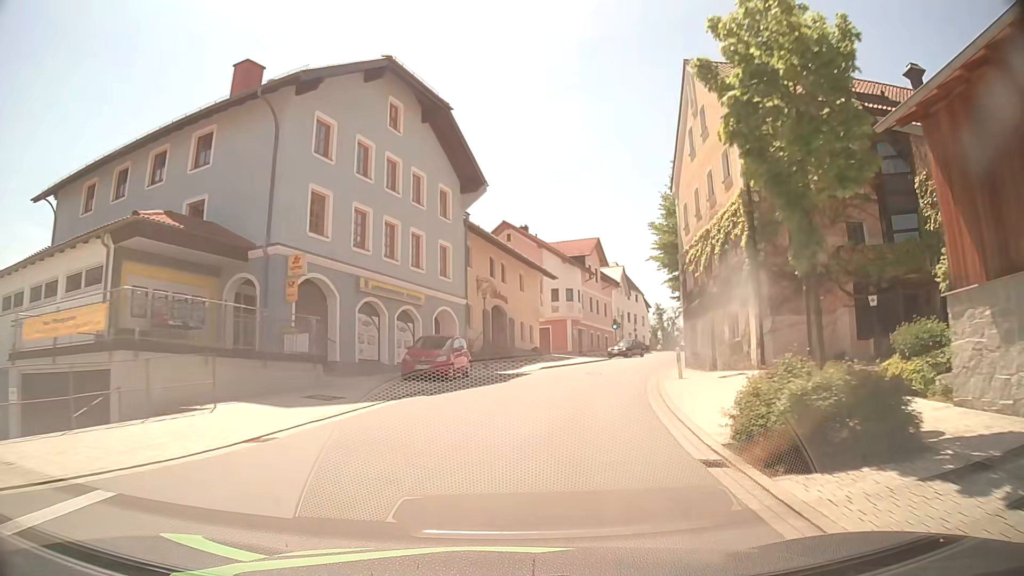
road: tertiary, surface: asphalt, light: Day
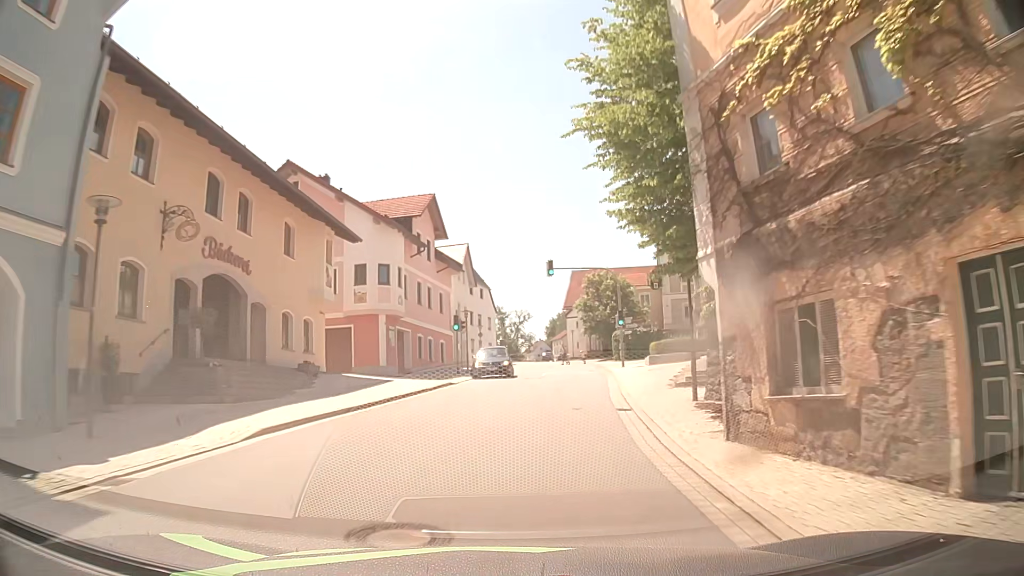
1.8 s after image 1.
(+2.5, +21.9) m; +13°
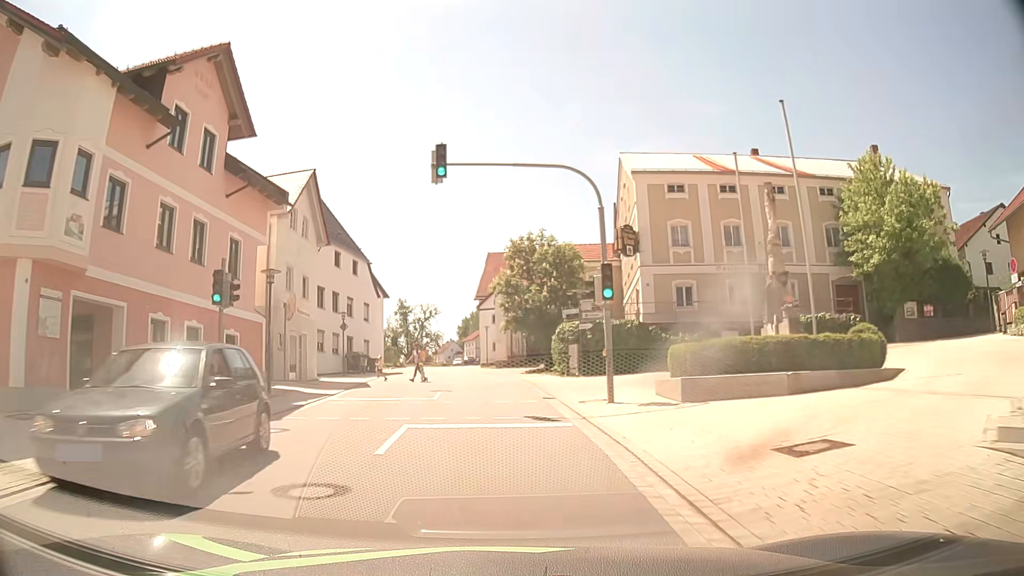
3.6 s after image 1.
(+2.0, +22.4) m; +9°
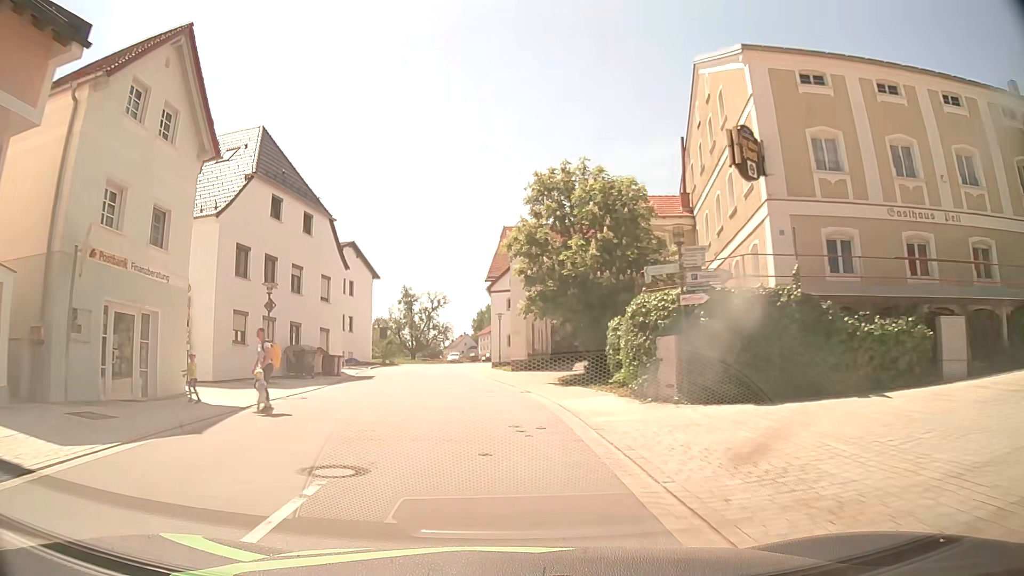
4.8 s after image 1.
(-0.1, +15.2) m; -1°
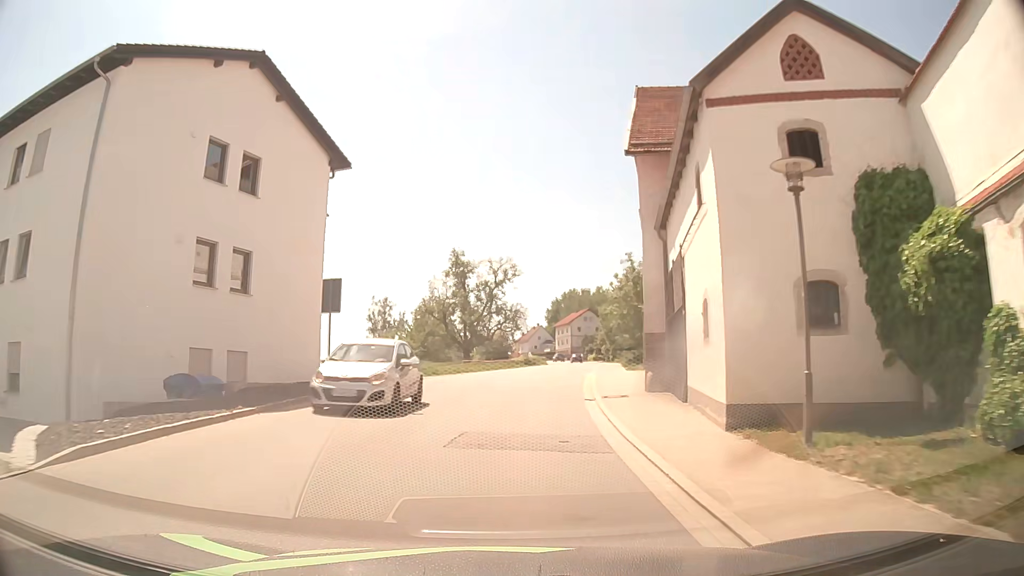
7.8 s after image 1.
(-3.4, +38.0) m; -6°
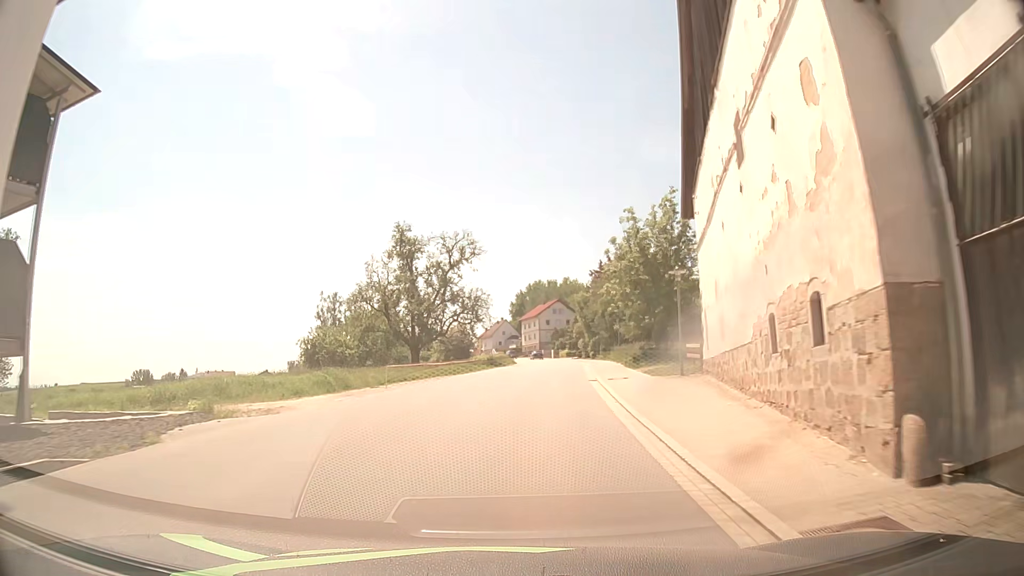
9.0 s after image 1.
(+0.3, +15.4) m; +3°
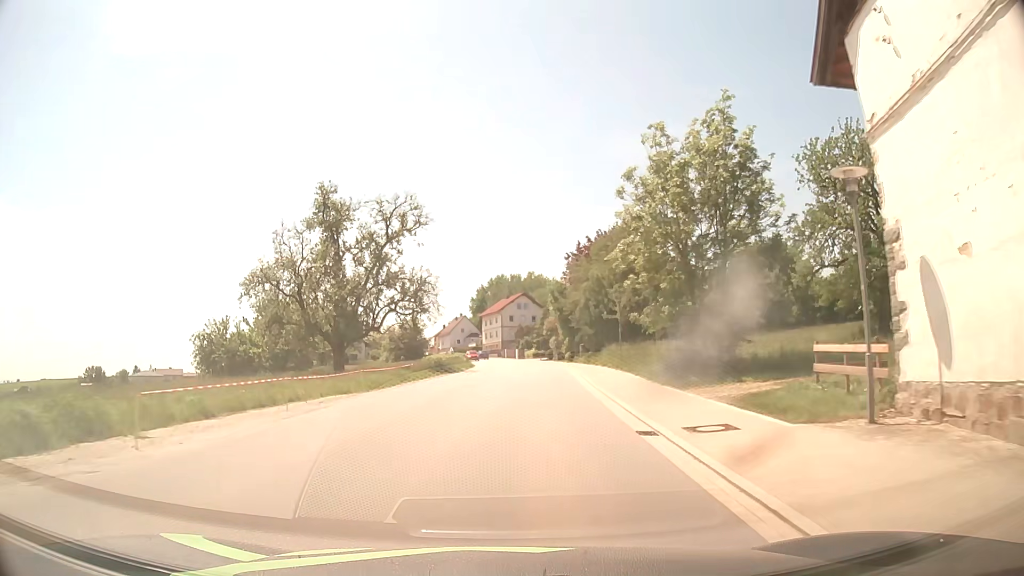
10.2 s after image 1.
(+0.4, +15.3) m; +3°
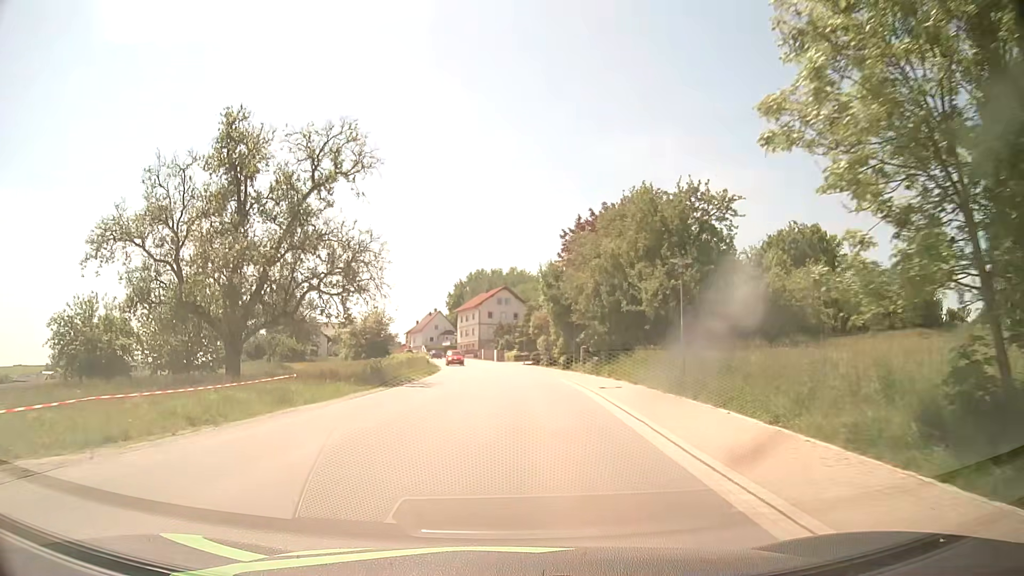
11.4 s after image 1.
(+0.3, +15.3) m; +2°
(0, +10) (0, +20) (+1, +30) (+1, +40) (0, +50) (-1, +60) (-2, +70) (-3, +80) (-5, +90) (-8, +99) m
